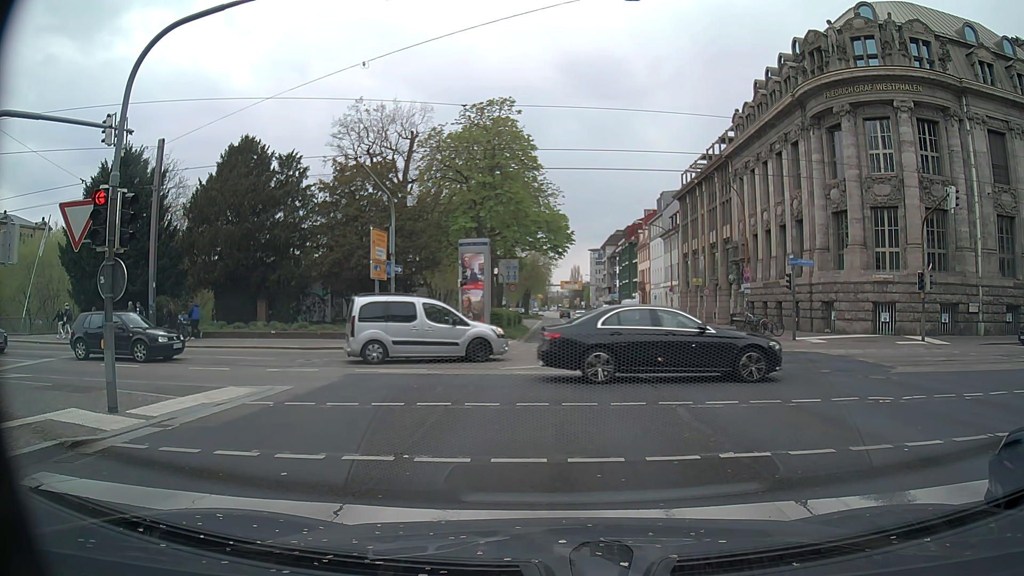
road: primary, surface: asphalt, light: Day
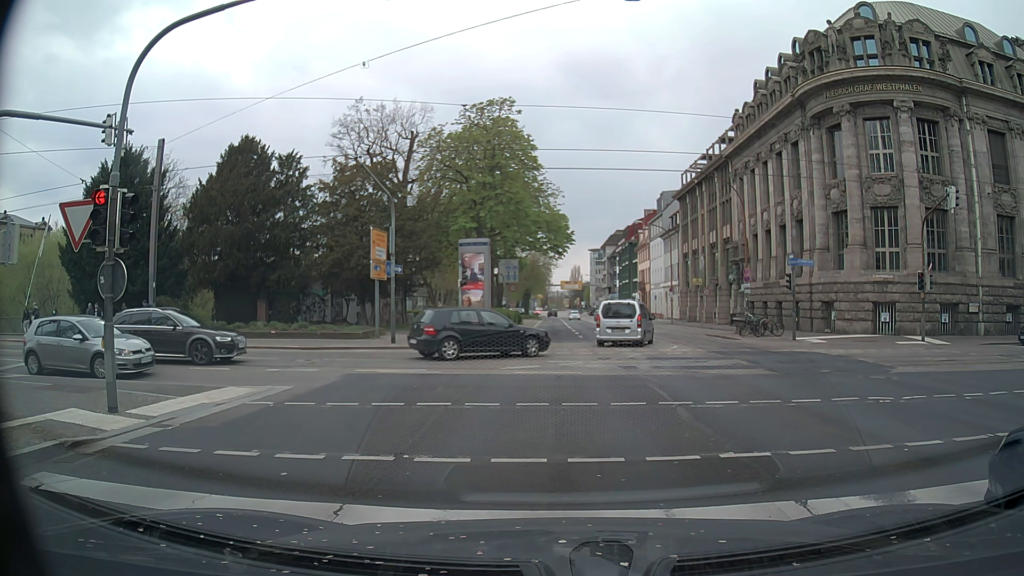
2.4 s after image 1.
(0.0, 0.0) m; 0°
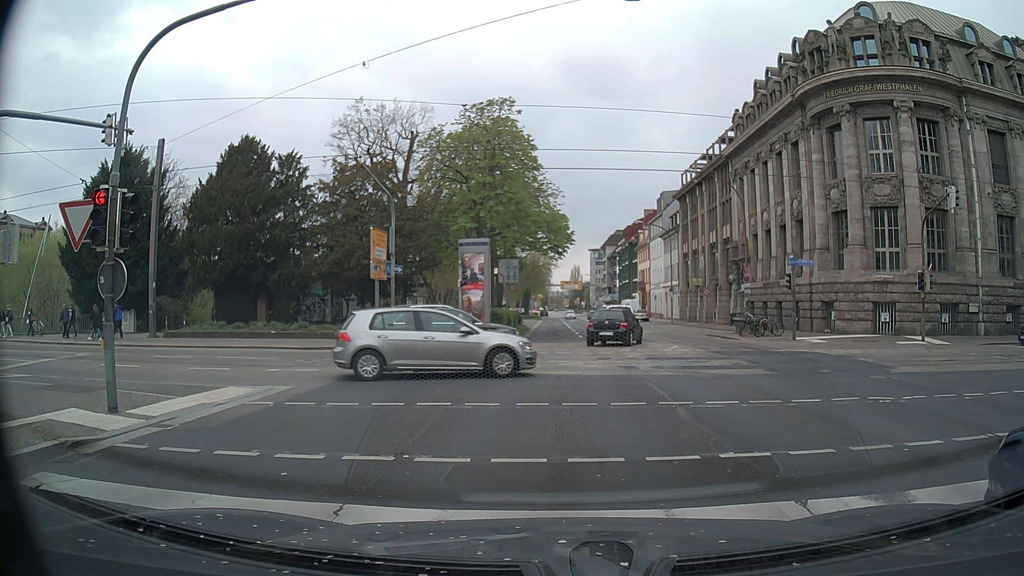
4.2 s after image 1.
(0.0, 0.0) m; 0°
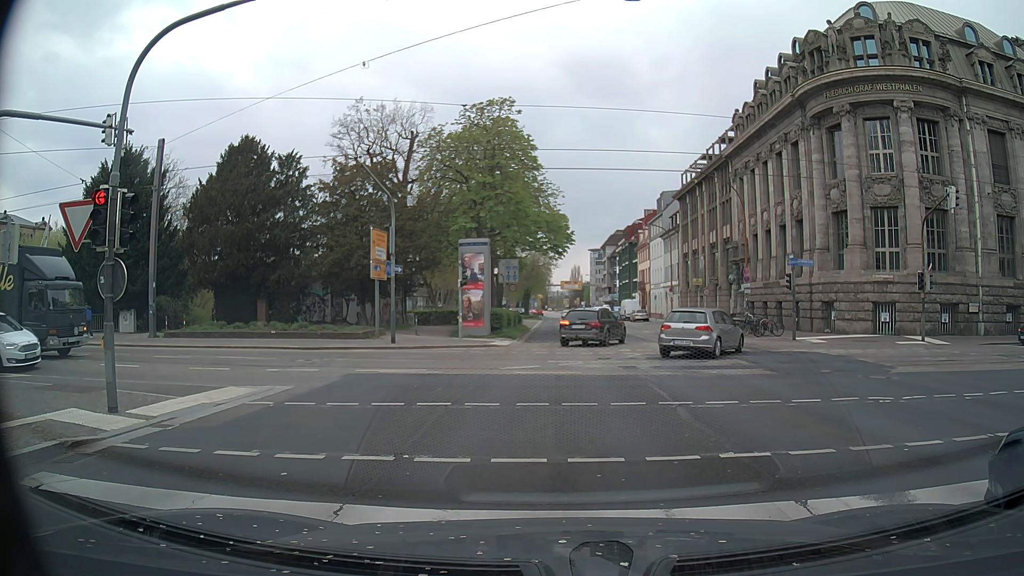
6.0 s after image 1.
(0.0, 0.0) m; 0°
(0, +10) (0, +20) (+1, +30) (+1, +40) (+1, +50) (+1, +60) (+1, +70) (+1, +80) (+1, +90) (+1, +100) m
